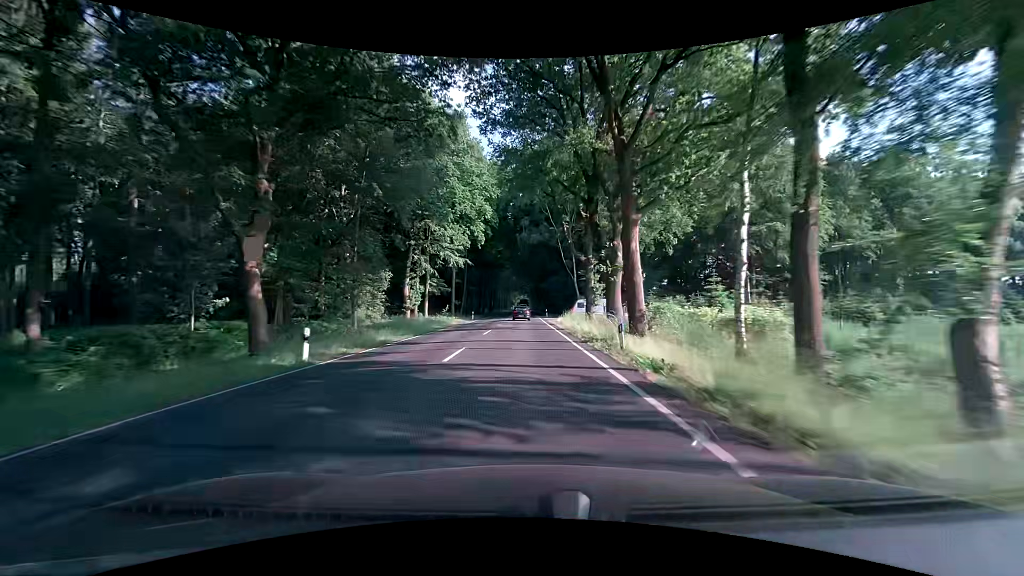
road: primary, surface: asphalt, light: Day
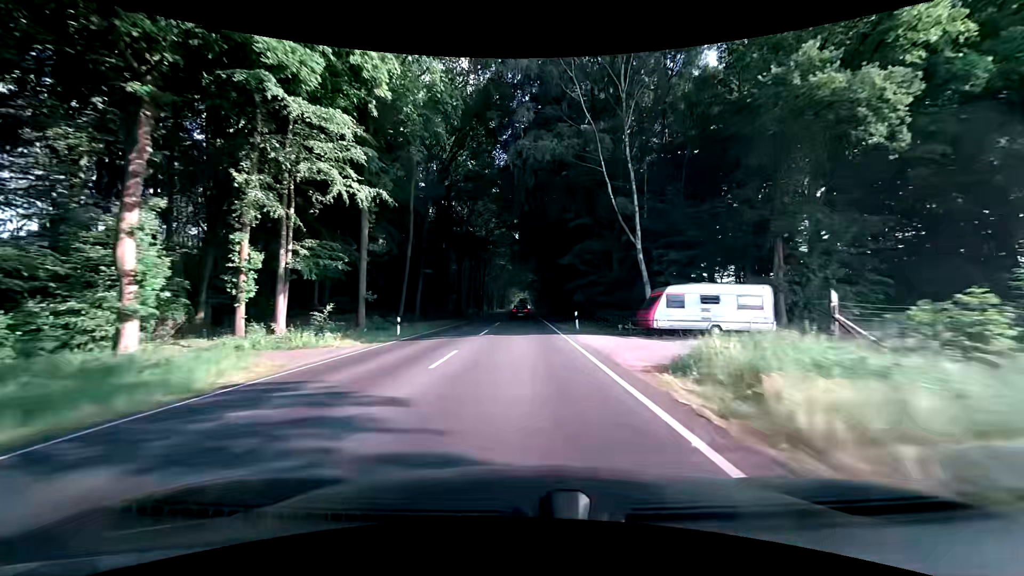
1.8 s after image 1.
(+0.1, +38.2) m; 0°
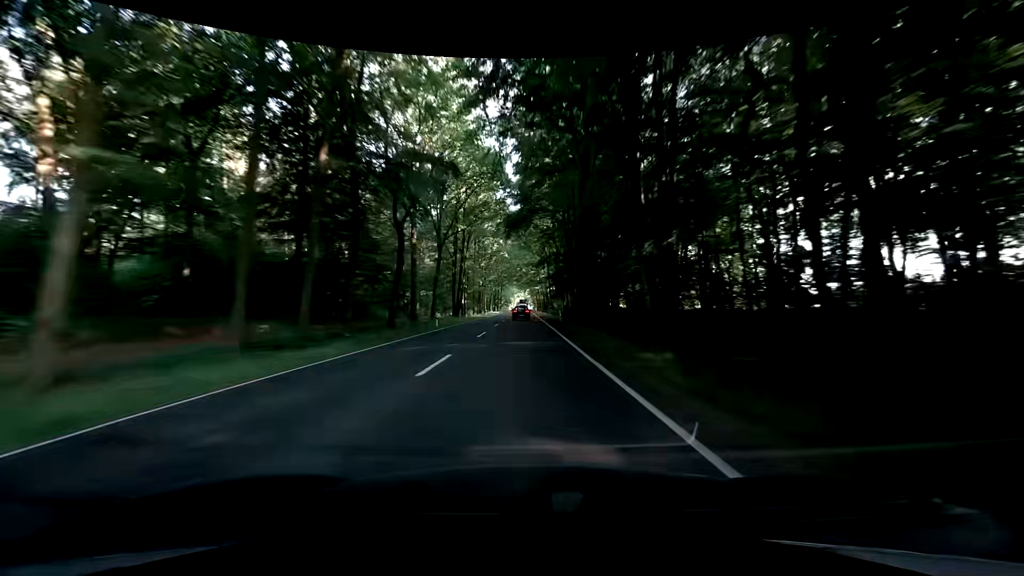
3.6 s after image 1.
(+0.1, +38.2) m; 0°
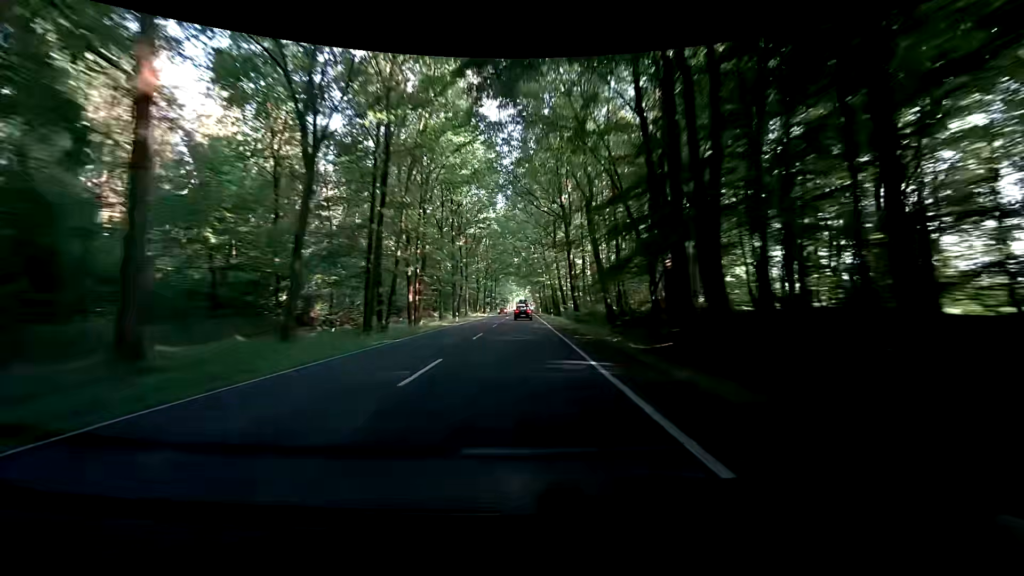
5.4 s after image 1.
(+0.2, +38.1) m; 0°
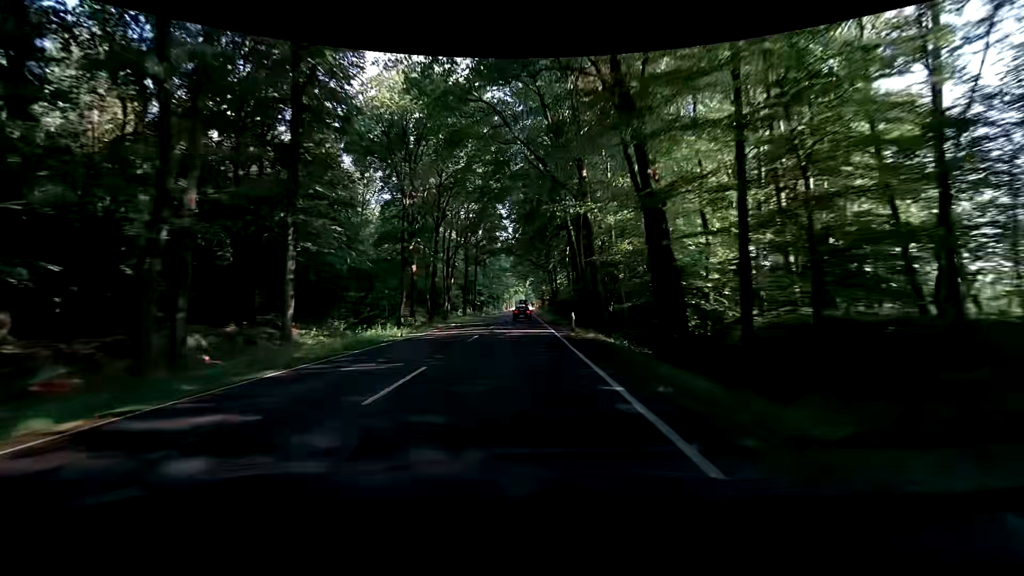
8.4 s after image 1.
(-0.2, +63.1) m; +1°
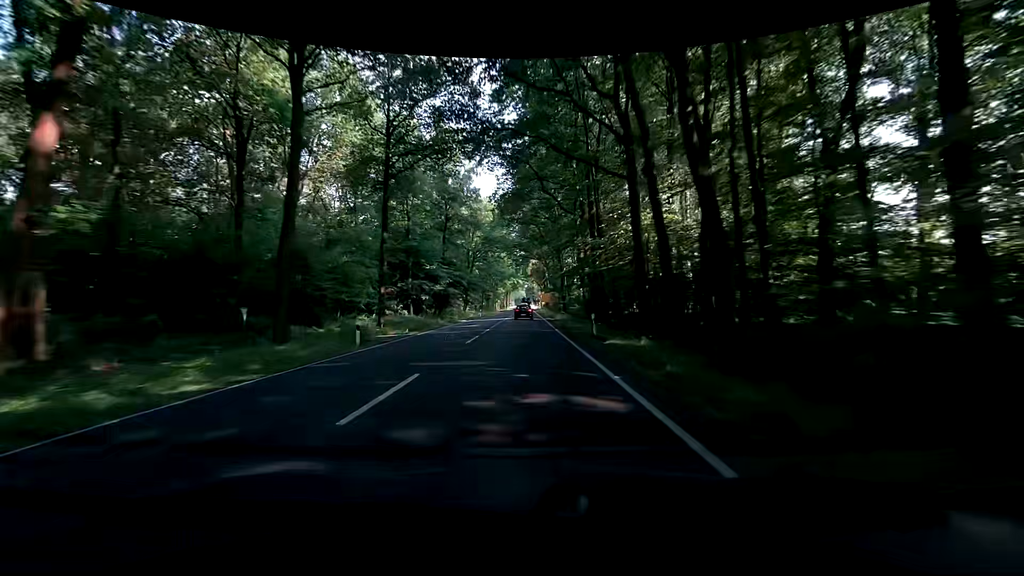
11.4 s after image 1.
(-1.5, +62.7) m; -1°
(0, +10) (0, +20) (0, +30) (0, +40) (0, +50) (+1, +60) (+1, +70) (+1, +80) (+1, +90) (+1, +100) m
